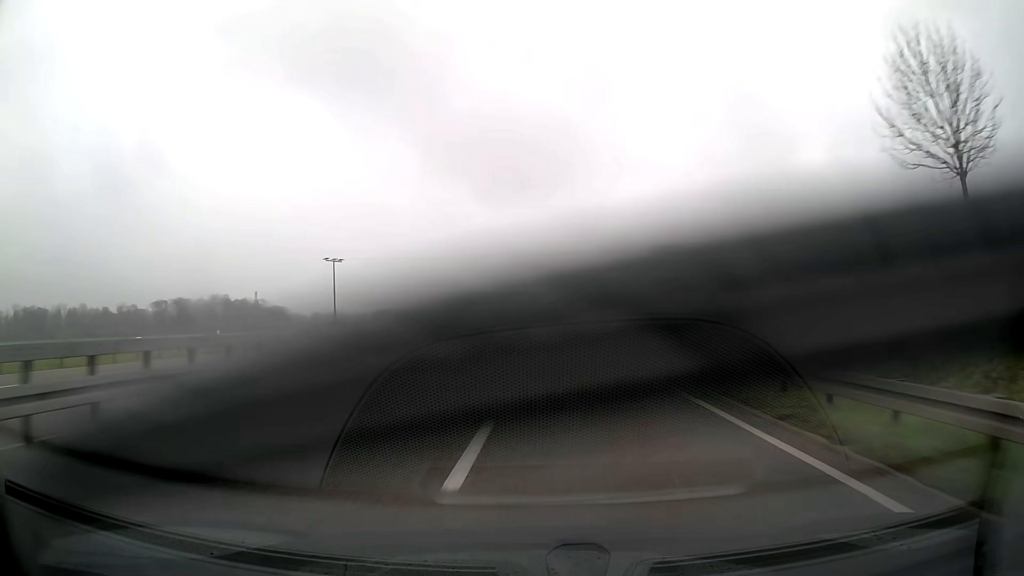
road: trunk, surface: asphalt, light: Day
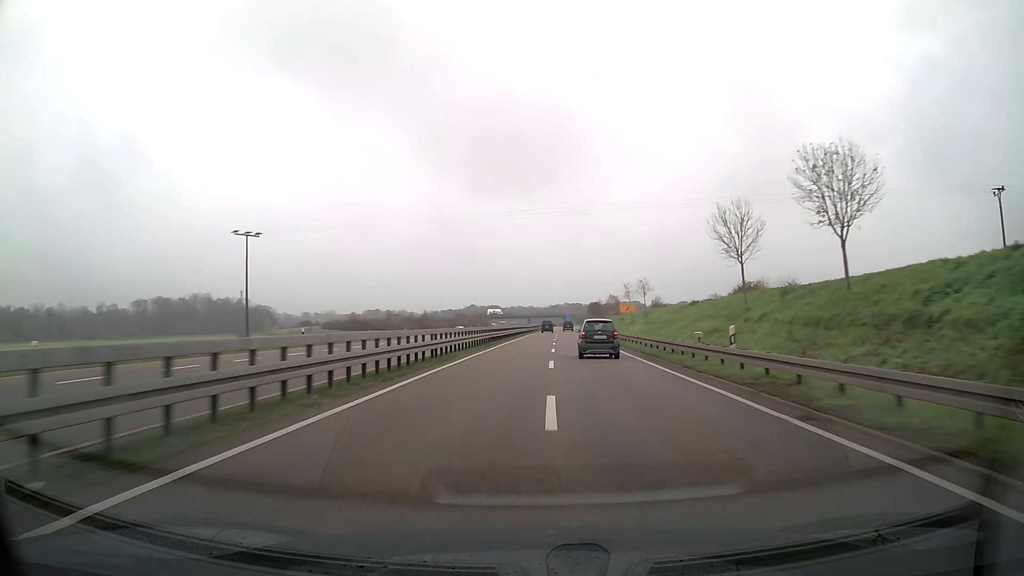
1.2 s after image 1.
(+0.1, +32.9) m; 0°
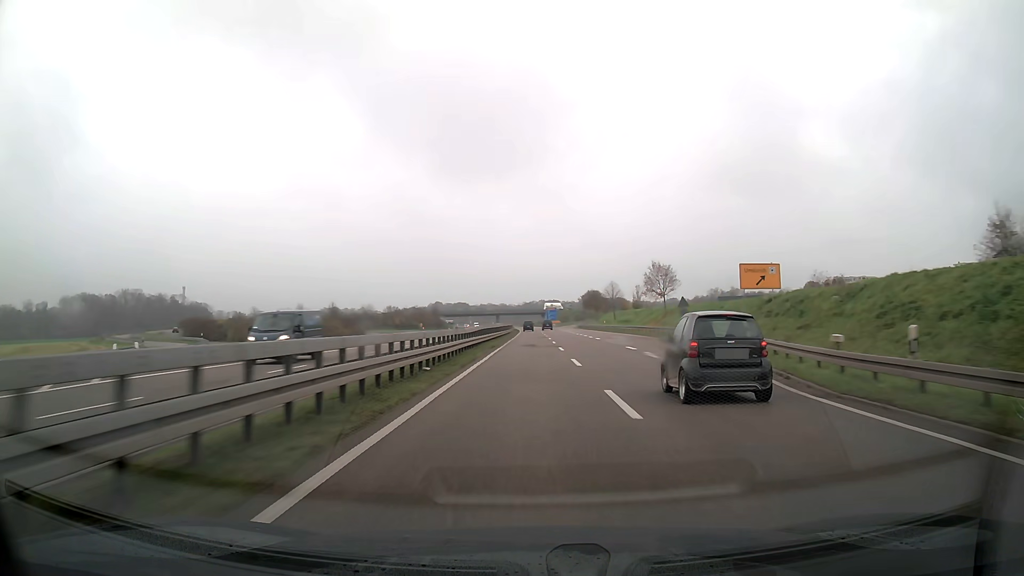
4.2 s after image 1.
(+1.6, +83.3) m; +2°
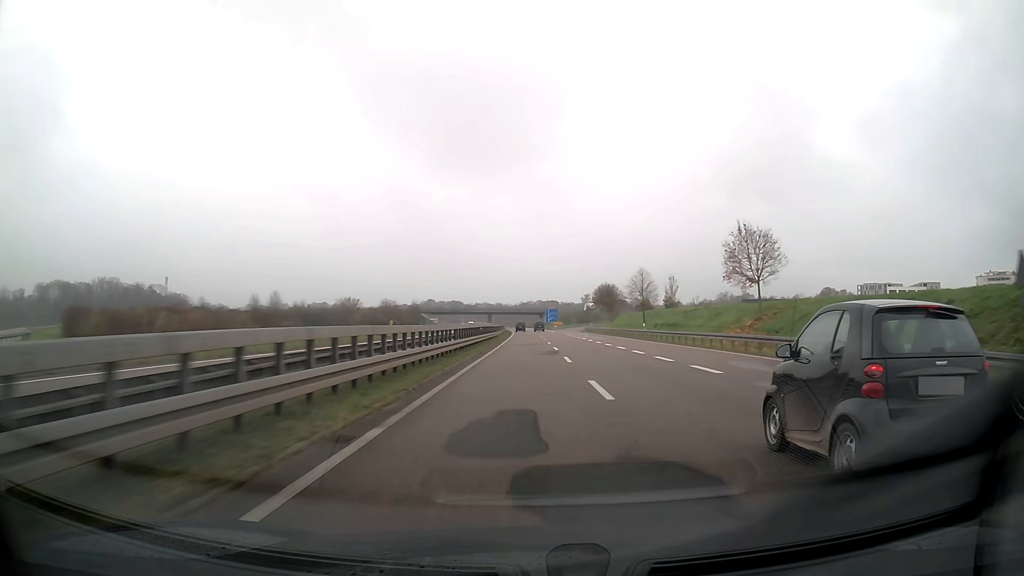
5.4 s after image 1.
(0.0, +33.7) m; 0°
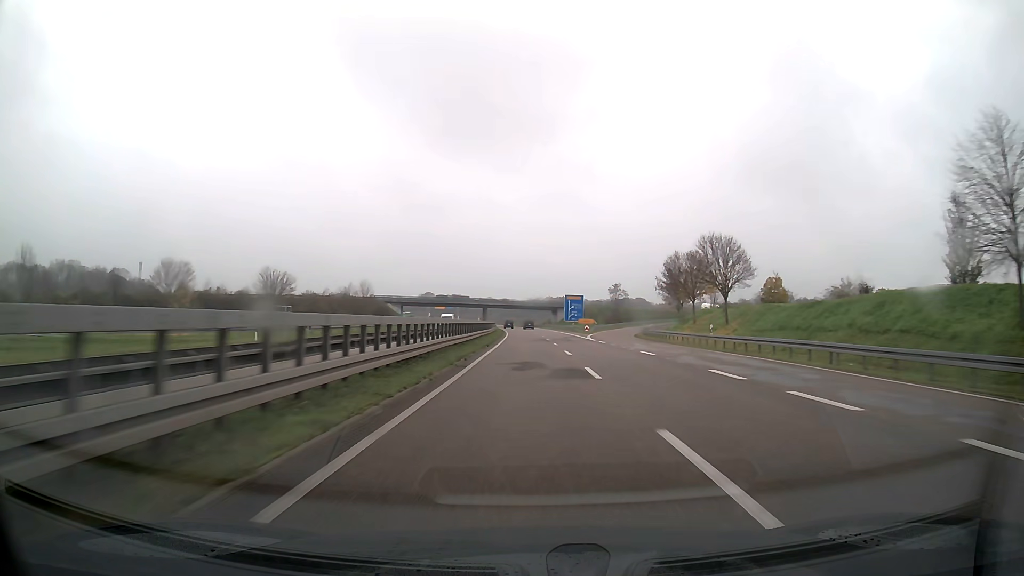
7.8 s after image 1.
(-0.3, +67.8) m; -1°
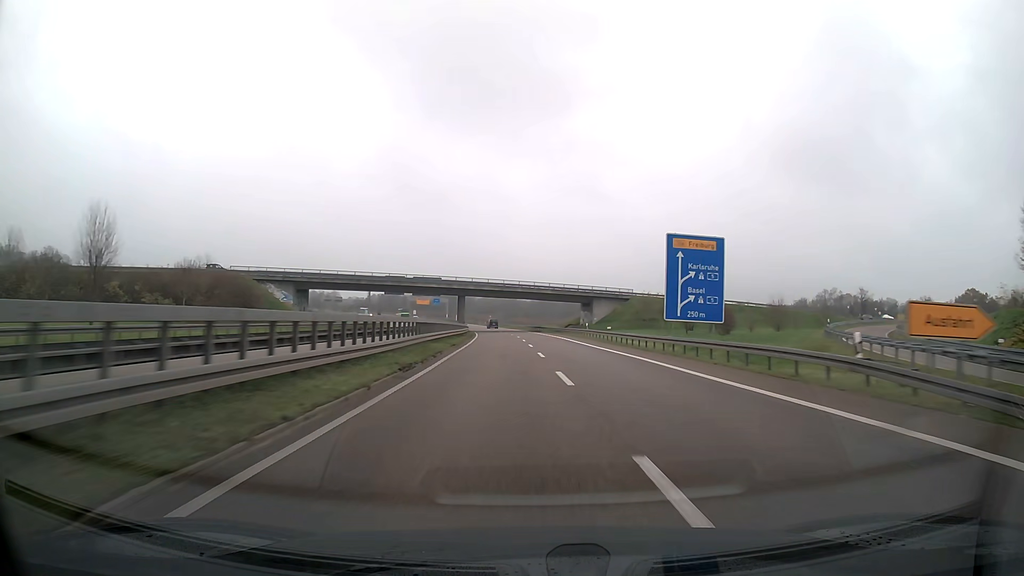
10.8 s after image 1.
(-0.6, +85.4) m; -1°
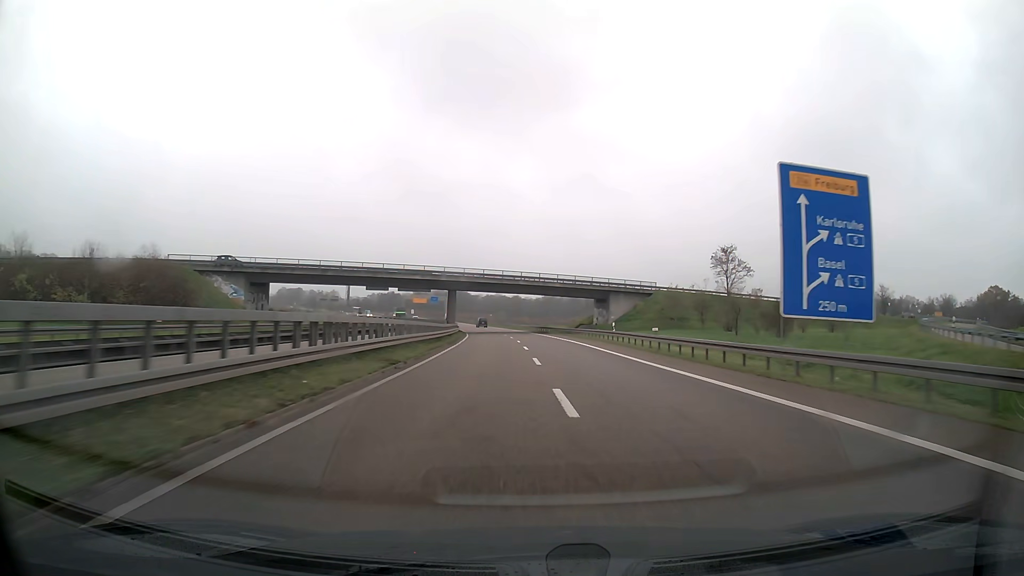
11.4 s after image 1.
(0.0, +17.1) m; 0°
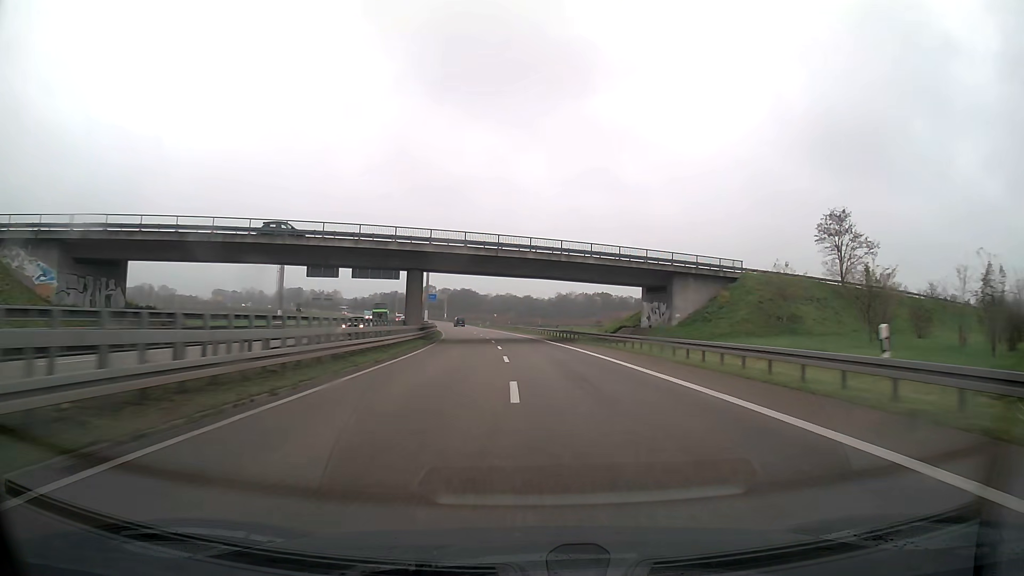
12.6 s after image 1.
(-0.3, +34.2) m; -1°
